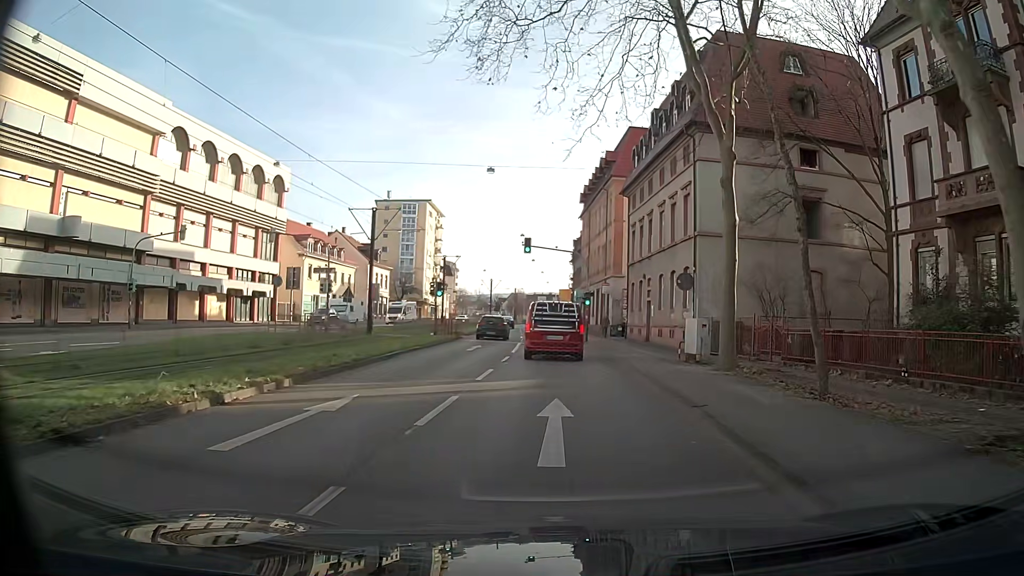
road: primary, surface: asphalt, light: Day
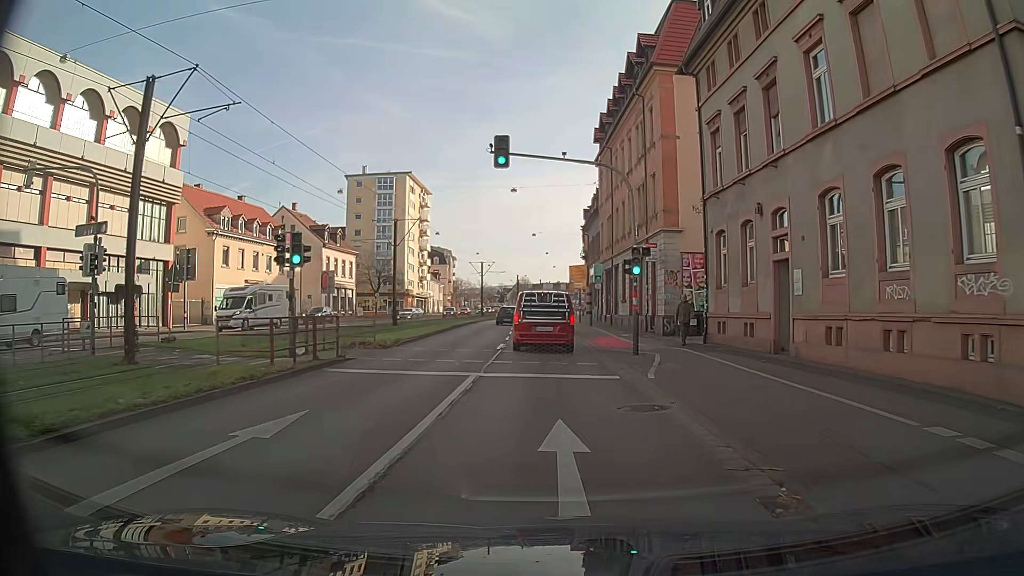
(-0.1, +22.6) m; -1°
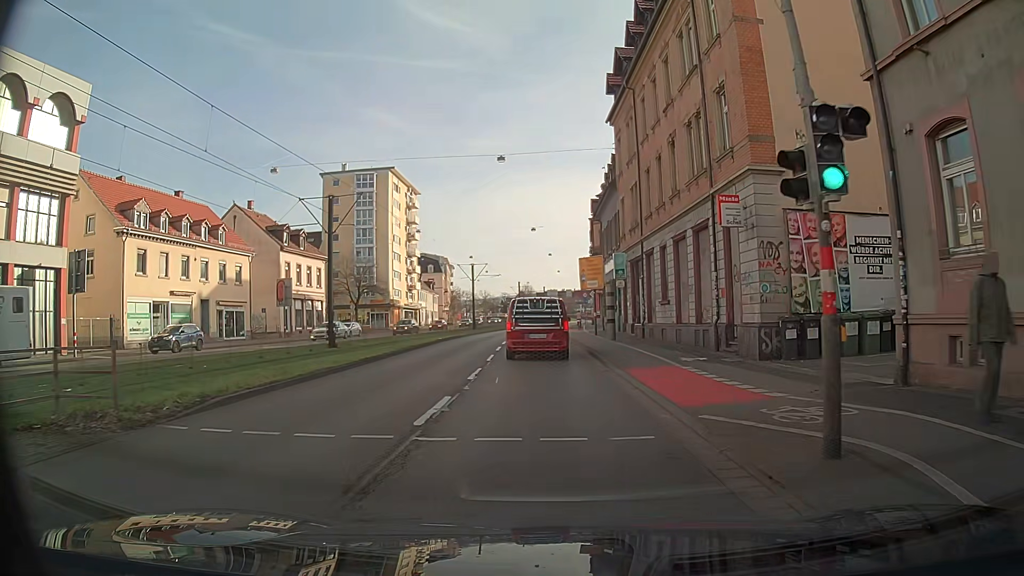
(-0.1, +13.7) m; -1°
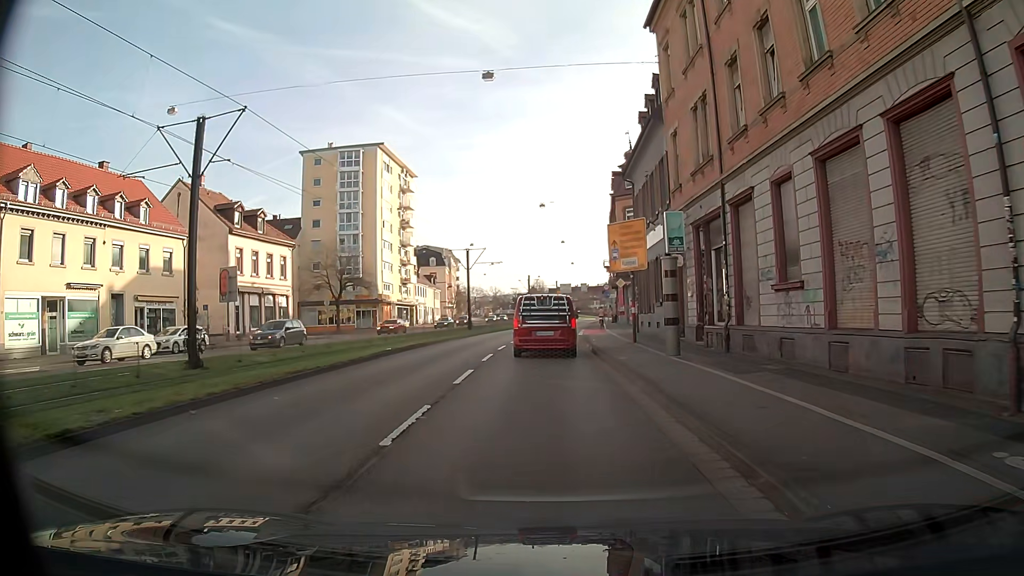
(-0.2, +13.4) m; -2°
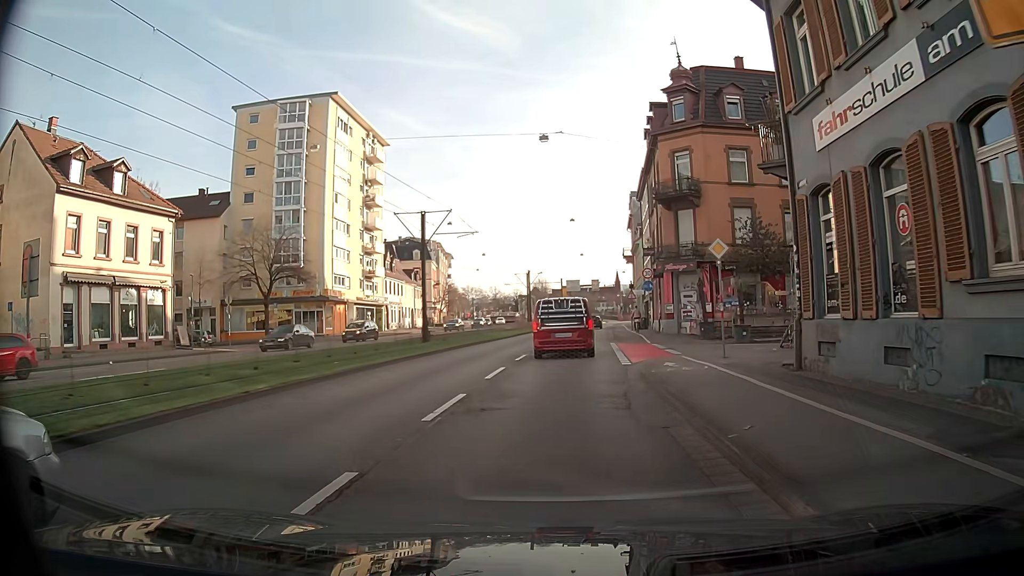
(+0.1, +22.3) m; +1°
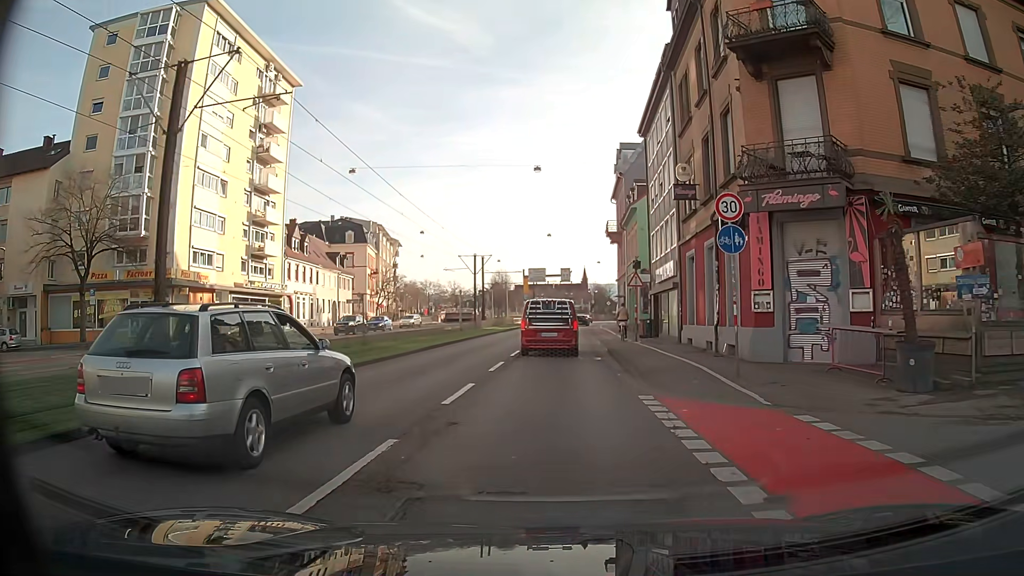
(+0.5, +22.4) m; +3°
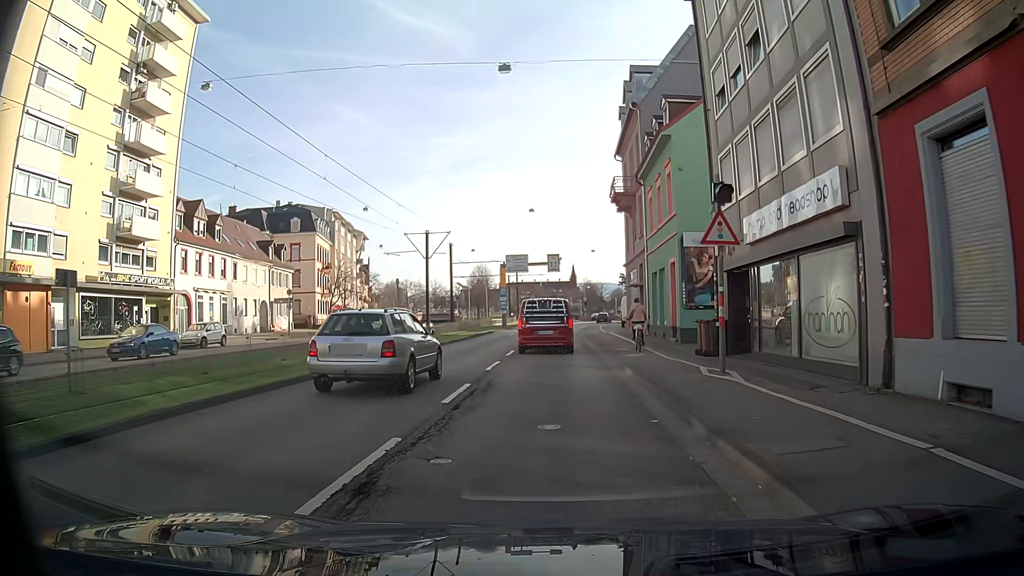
(+0.2, +18.1) m; +1°
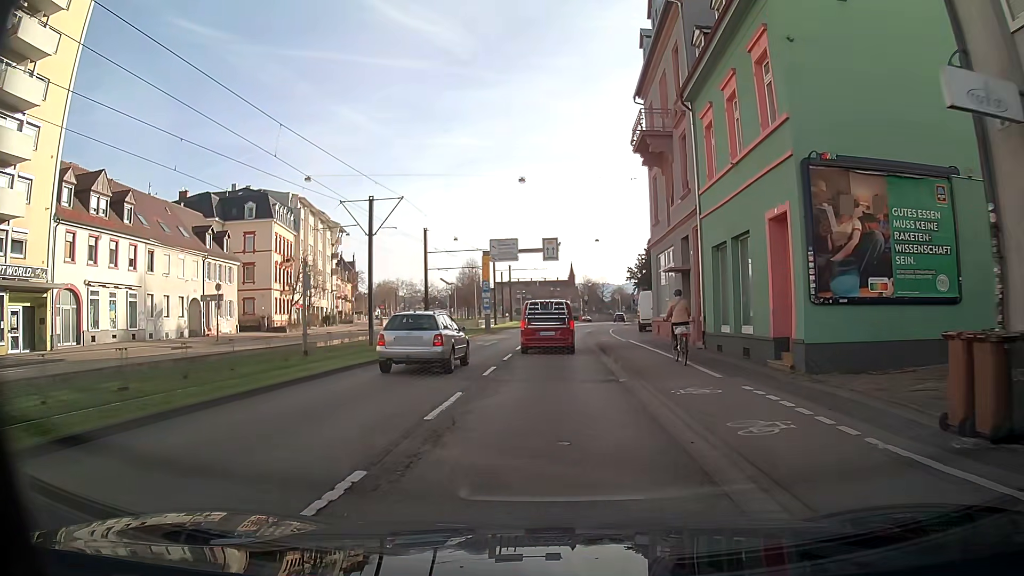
(0.0, +13.6) m; 0°
